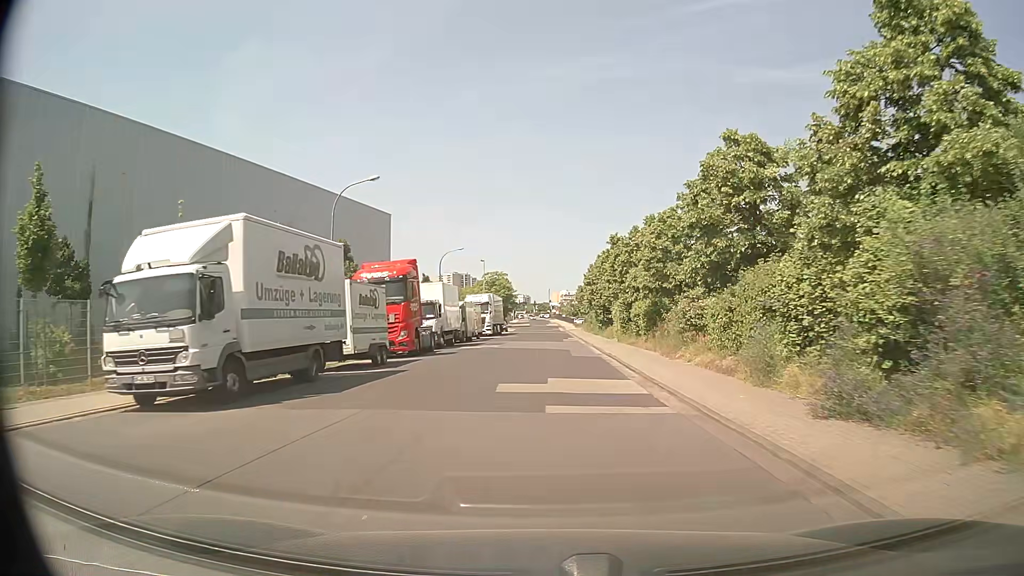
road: unclassified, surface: asphalt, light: Day
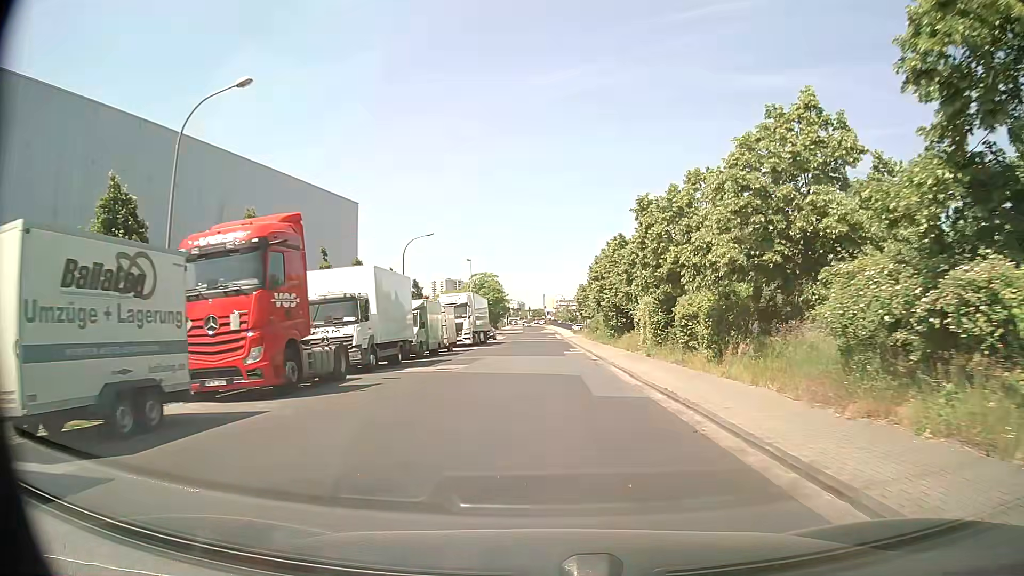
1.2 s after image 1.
(0.0, +13.6) m; +1°
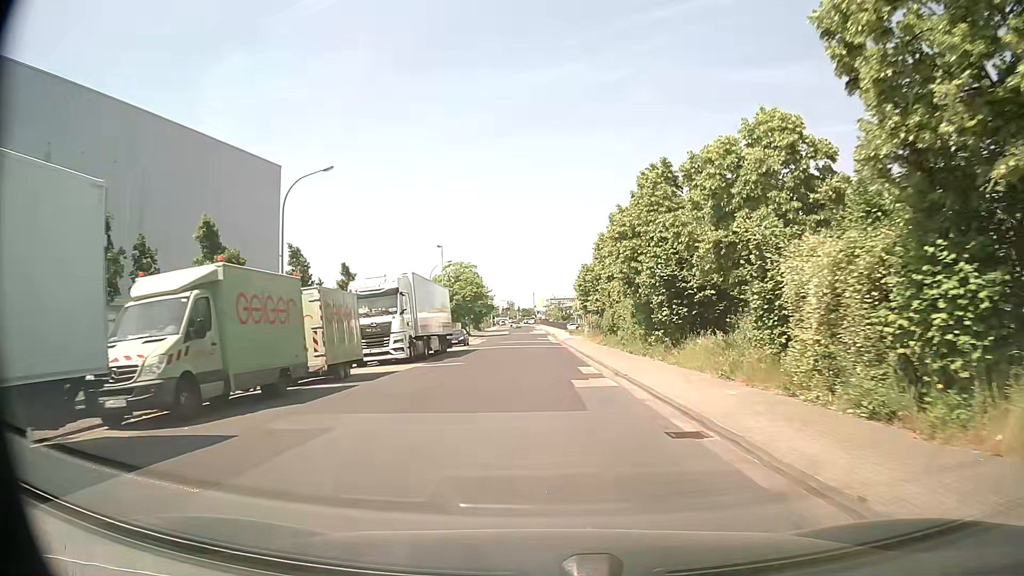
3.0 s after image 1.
(+0.1, +20.4) m; +1°
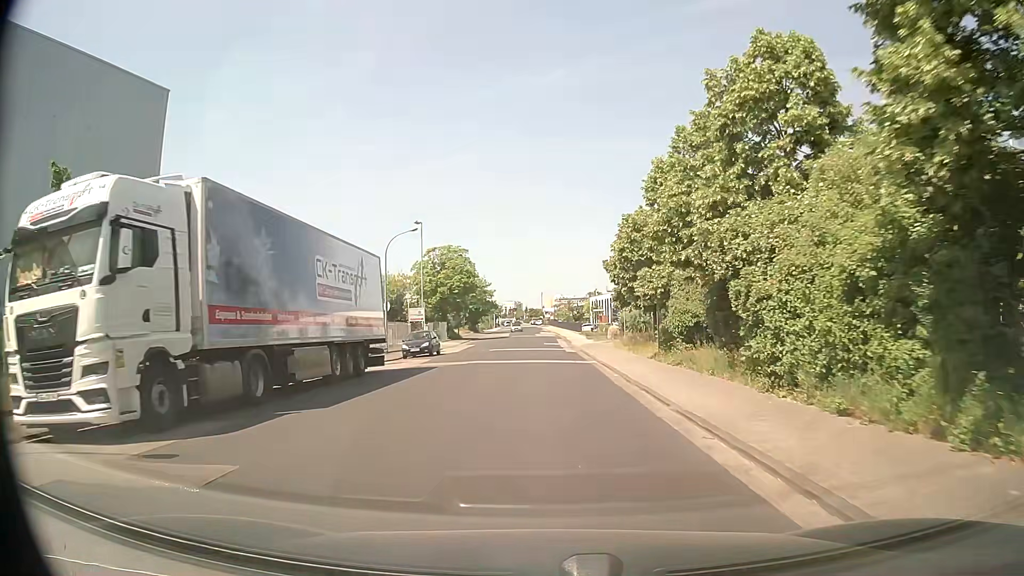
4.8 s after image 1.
(0.0, +20.6) m; 0°
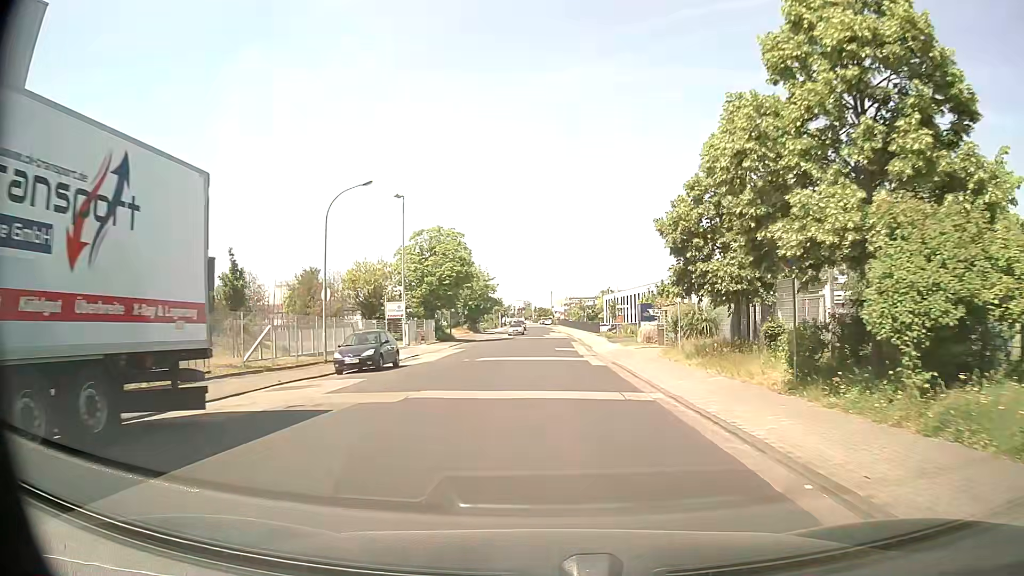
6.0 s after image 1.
(-0.4, +13.9) m; -2°
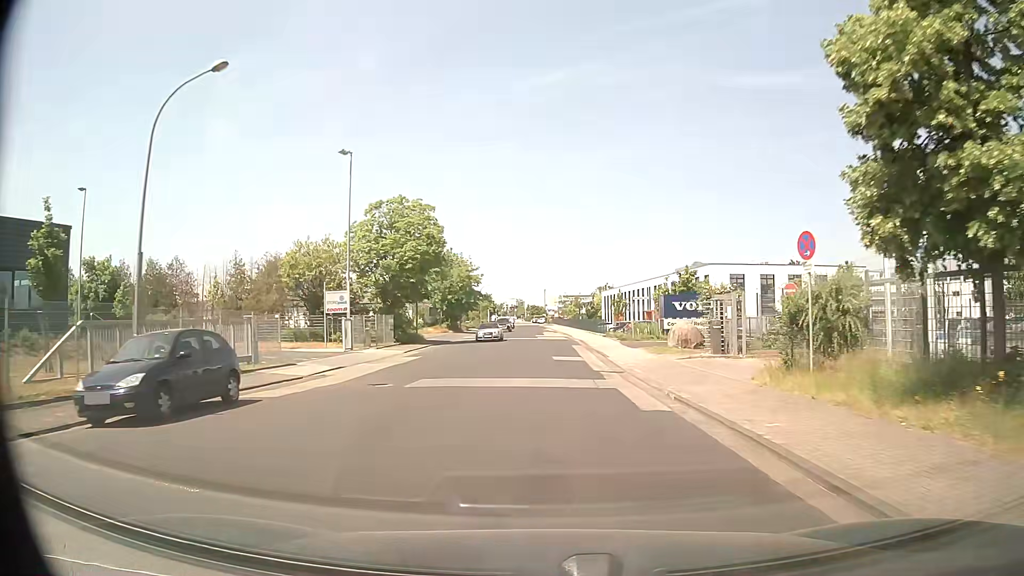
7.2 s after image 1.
(+0.2, +14.0) m; +1°
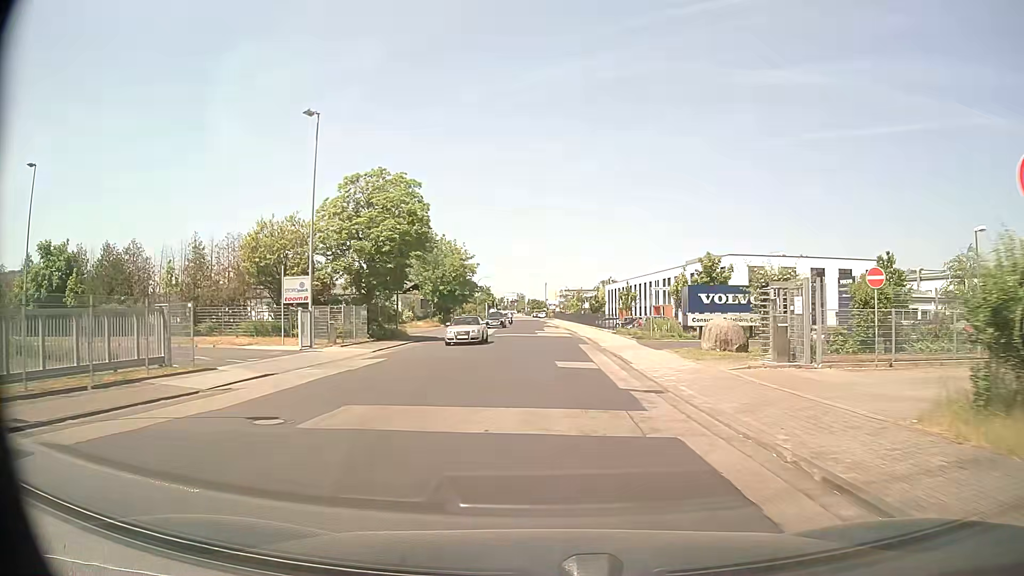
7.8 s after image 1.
(0.0, +7.1) m; -1°
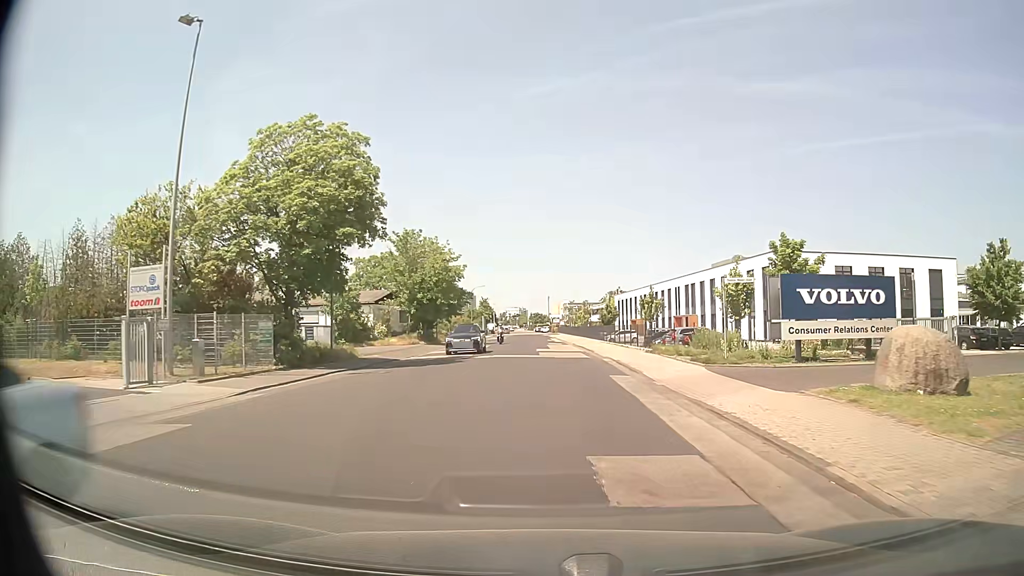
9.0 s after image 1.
(+0.1, +14.2) m; 0°
(0, +10) (0, +20) (0, +30) (0, +40) (0, +50) (-1, +60) (-1, +70) (-1, +80) (-1, +90) (-2, +100) m
